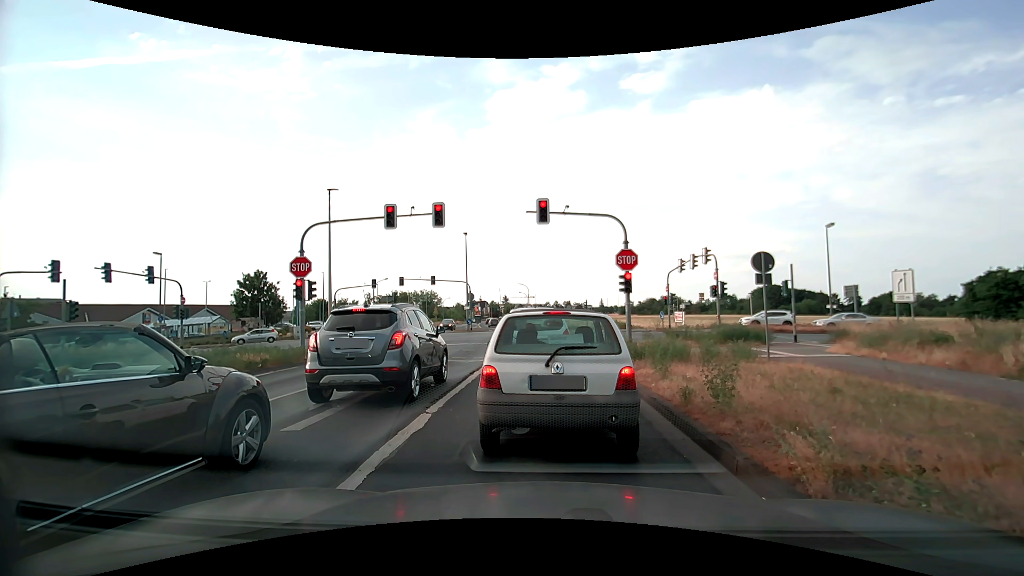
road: tertiary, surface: asphalt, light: Day
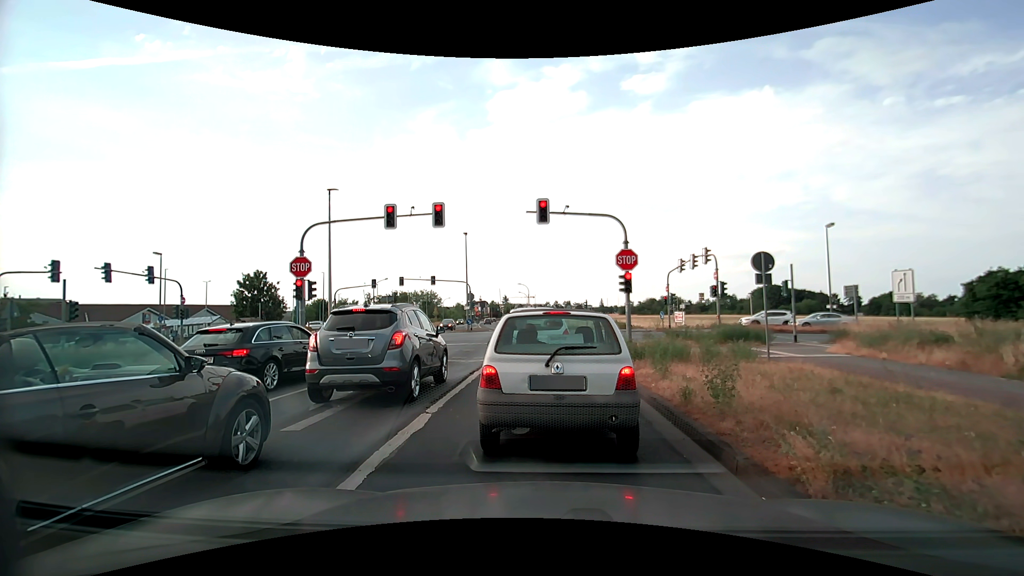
(0.0, 0.0) m; 0°
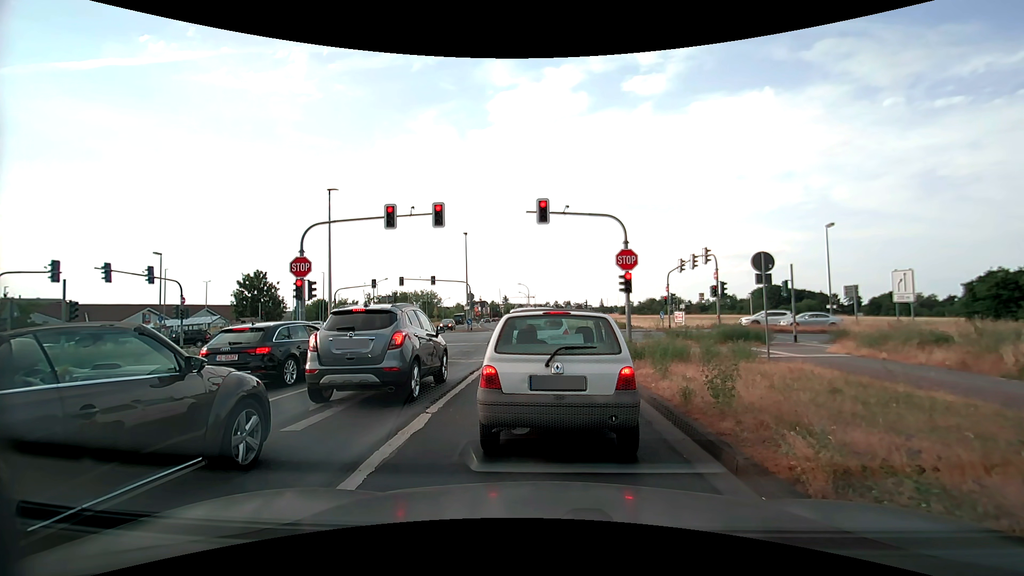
(0.0, 0.0) m; 0°
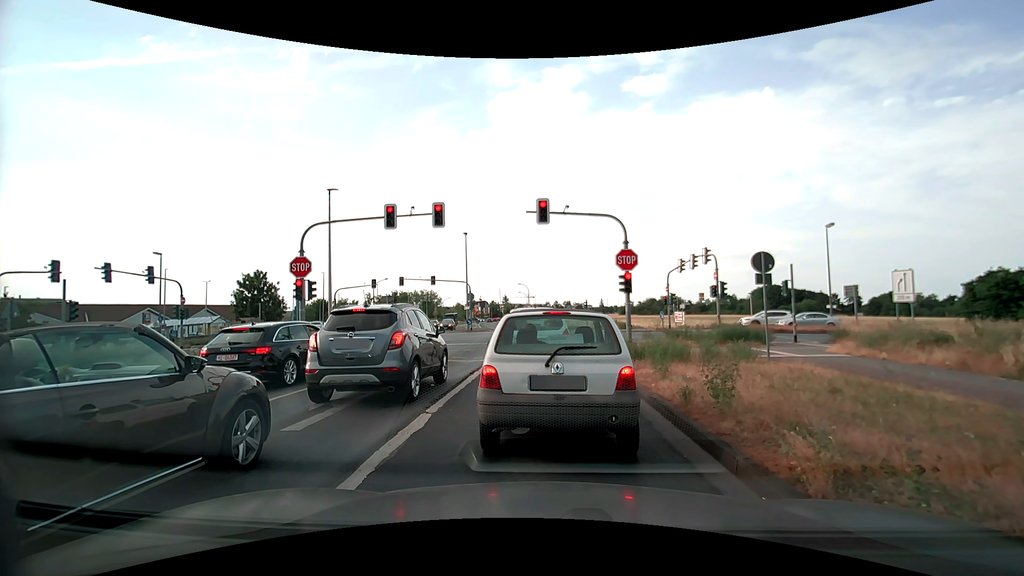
(0.0, 0.0) m; 0°
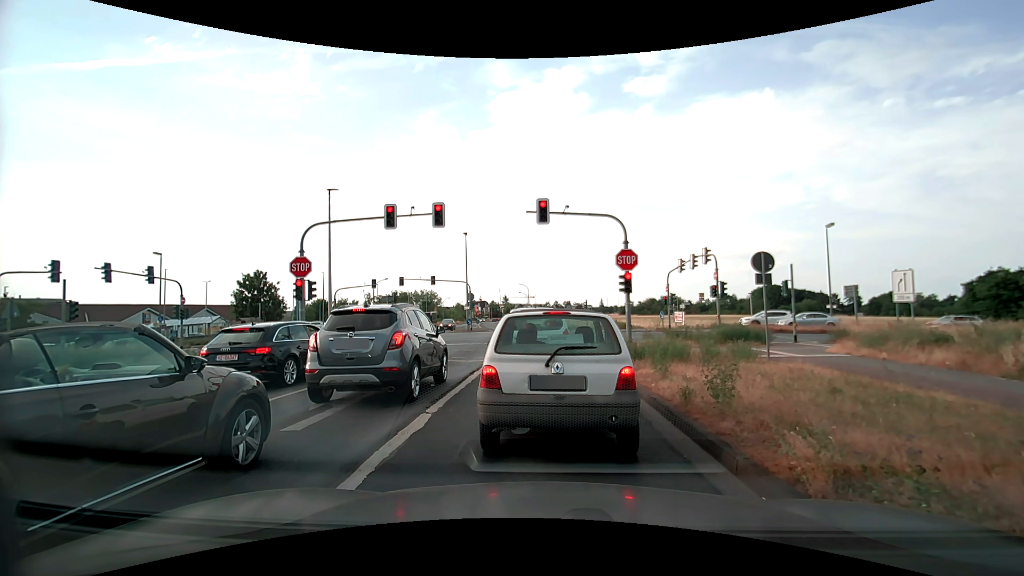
(0.0, 0.0) m; 0°
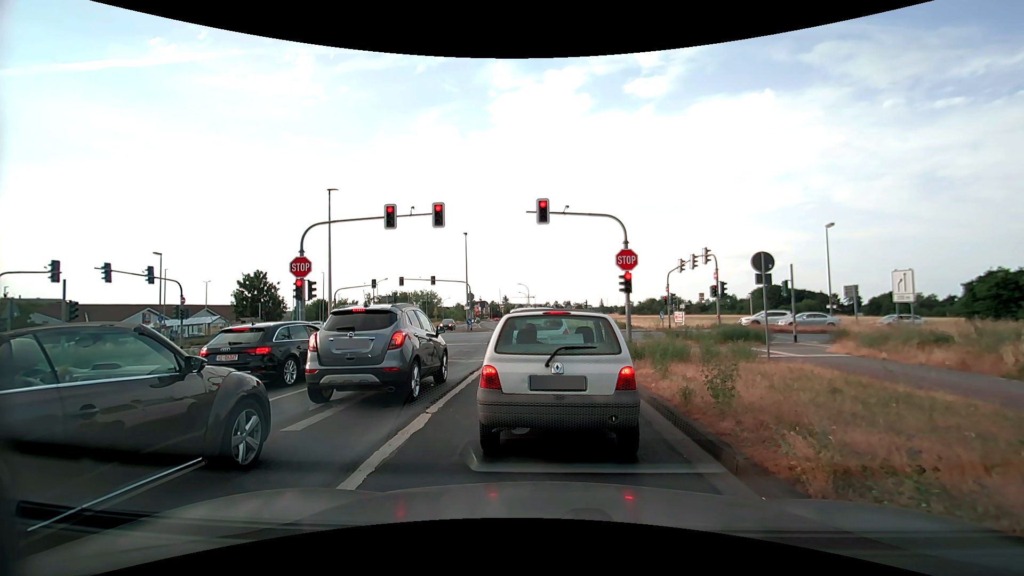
(0.0, 0.0) m; 0°
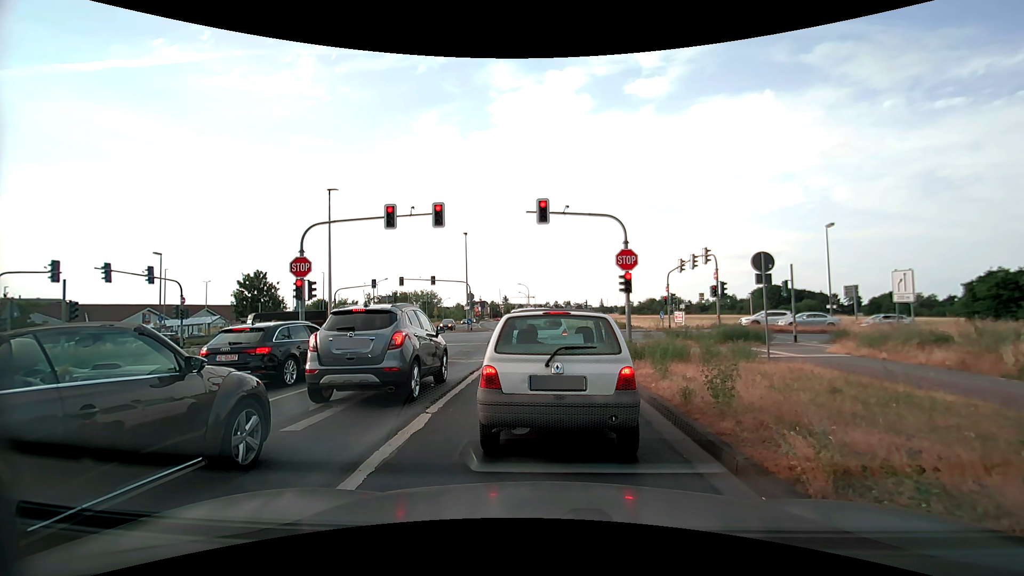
(0.0, 0.0) m; 0°
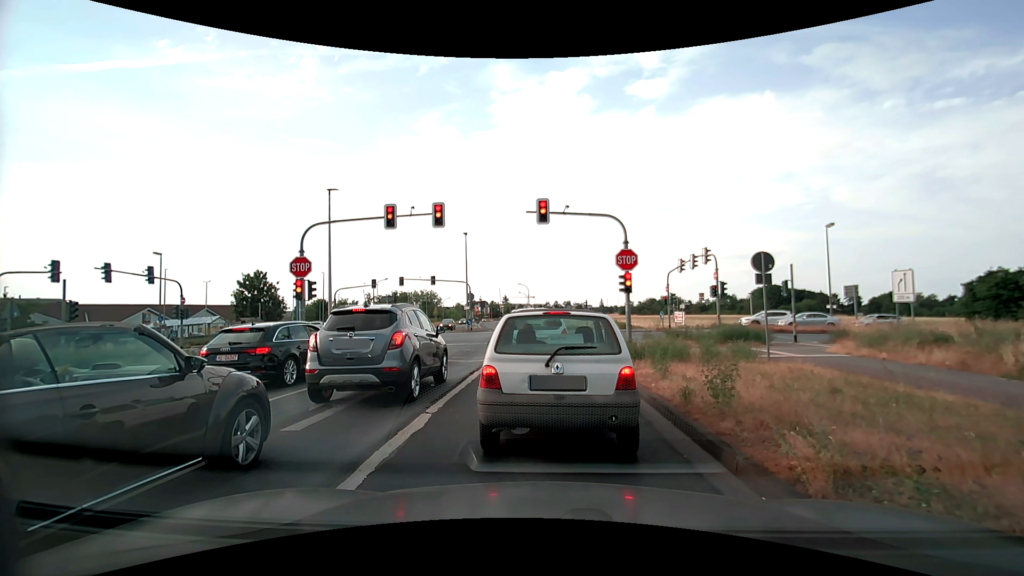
(0.0, 0.0) m; 0°
